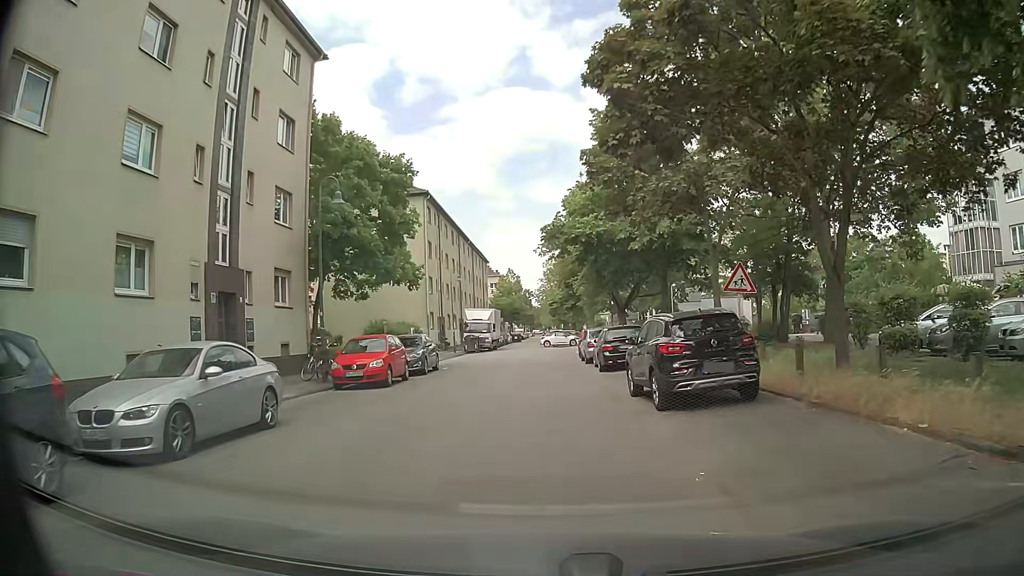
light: Day
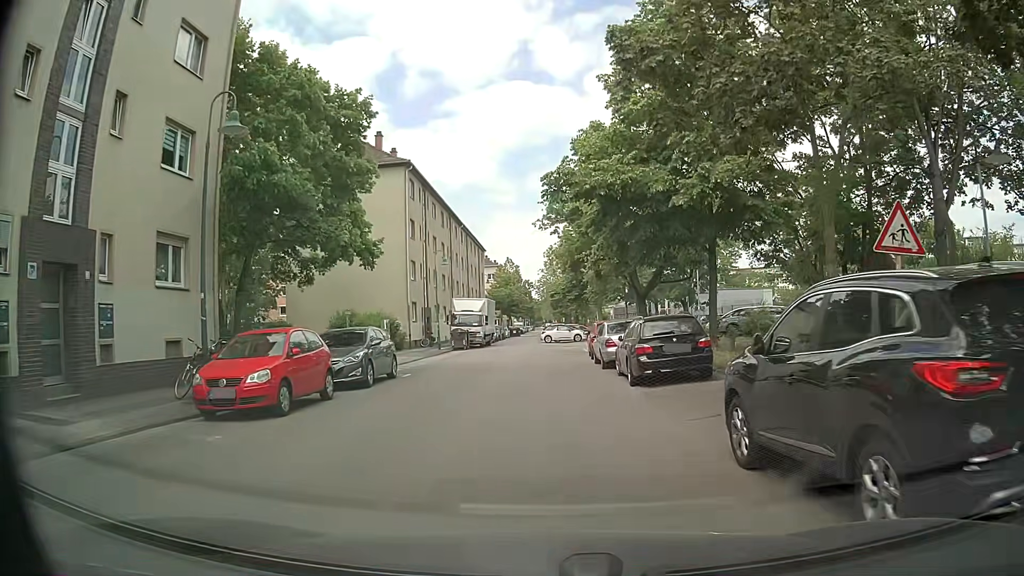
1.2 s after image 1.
(-0.1, +7.9) m; 0°
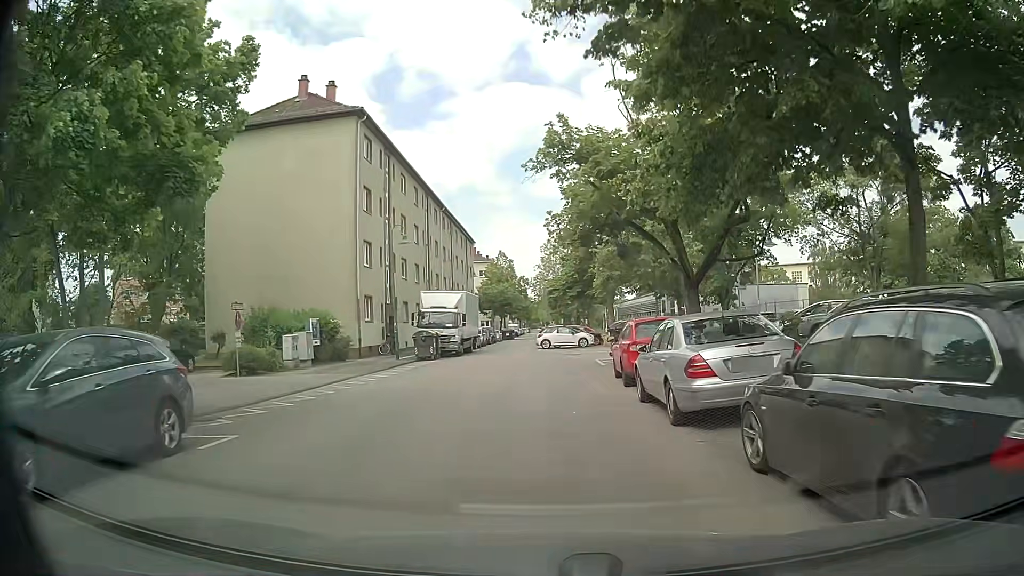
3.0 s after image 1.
(0.0, +11.8) m; 0°
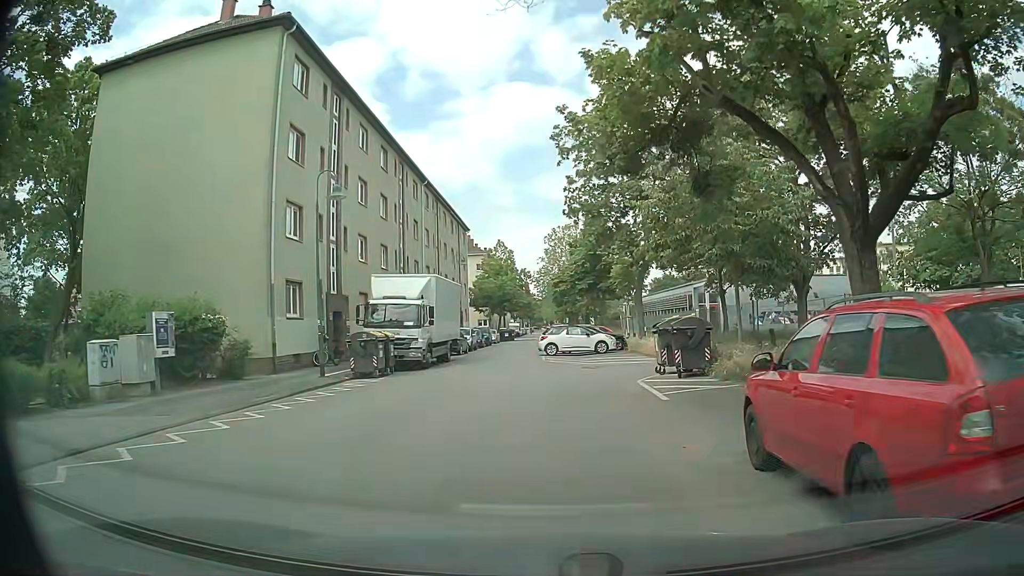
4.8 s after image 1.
(-0.2, +11.5) m; 0°
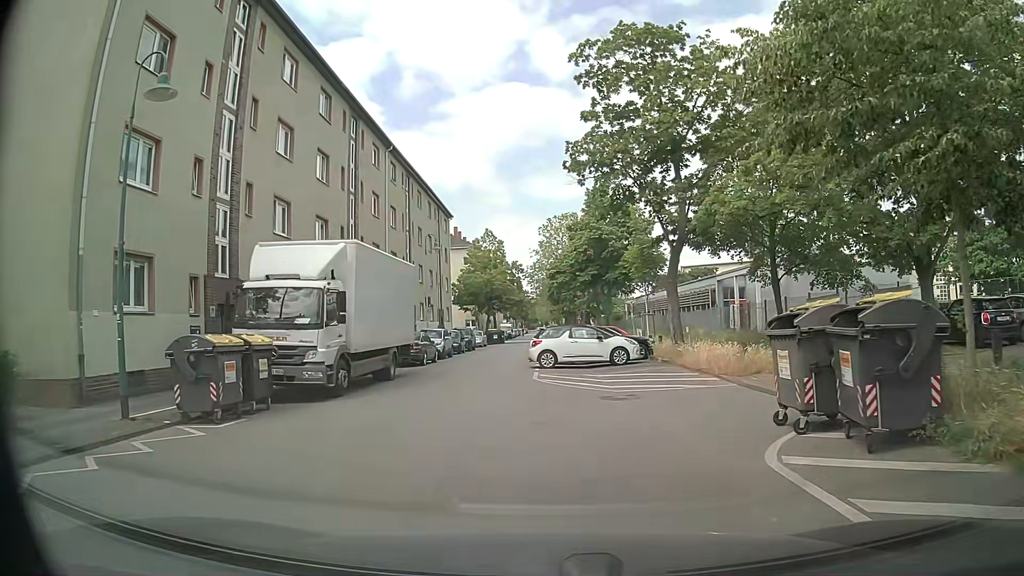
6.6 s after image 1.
(-0.1, +10.2) m; +1°
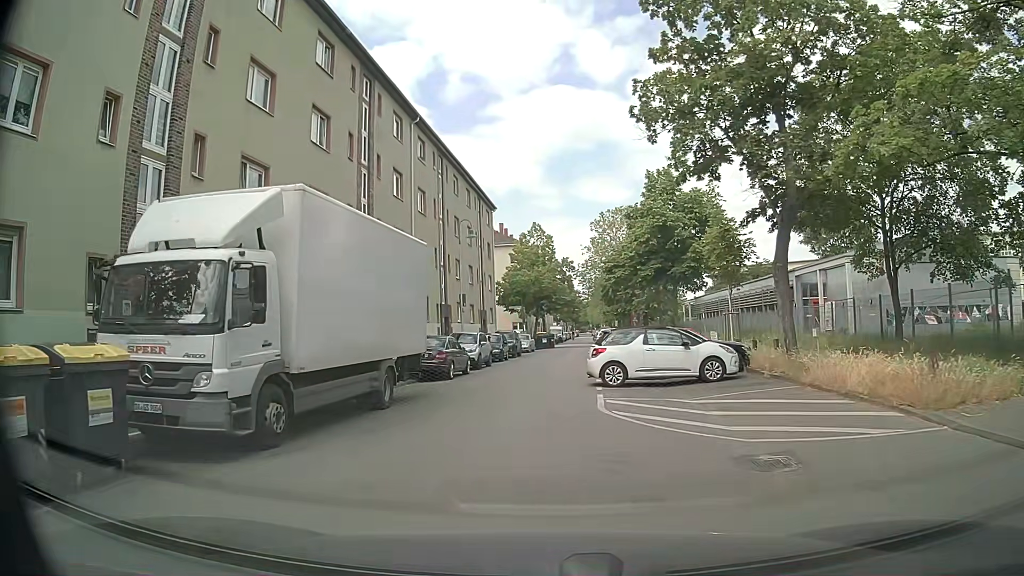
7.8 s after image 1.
(-0.3, +6.5) m; -5°
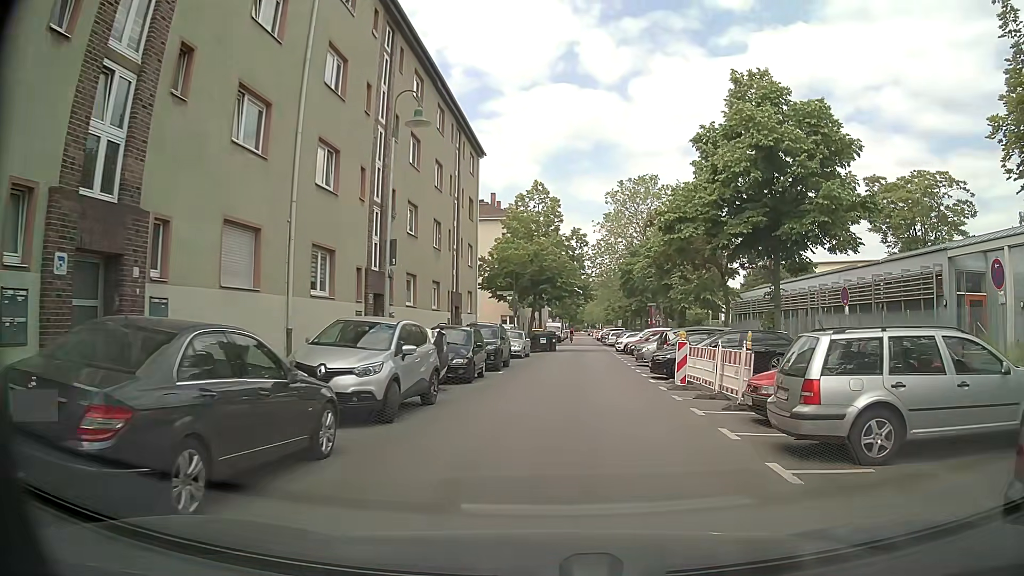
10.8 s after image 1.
(-0.5, +18.1) m; +2°
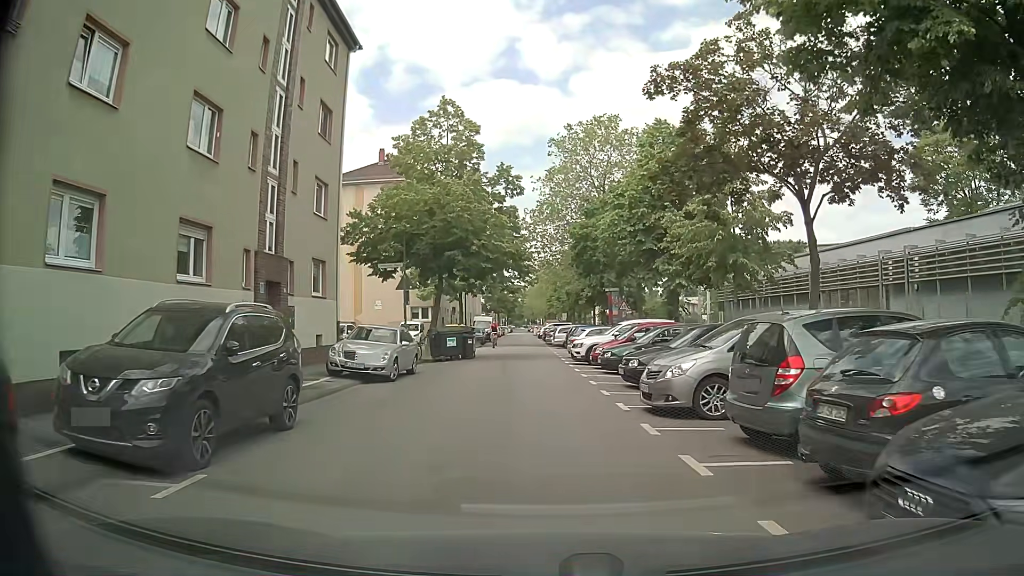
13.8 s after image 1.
(+0.8, +17.8) m; +4°
(0, +10) (0, +20) (-1, +30) (-1, +40) (-2, +50) (-2, +60) (-2, +70) (-2, +80) (-3, +90) (-3, +100) m
